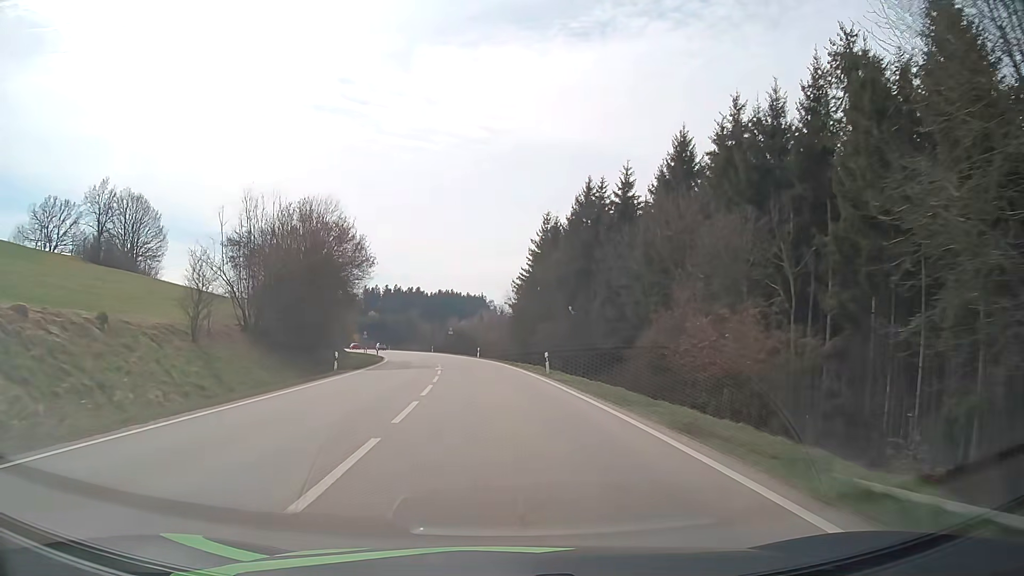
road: primary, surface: asphalt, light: Day
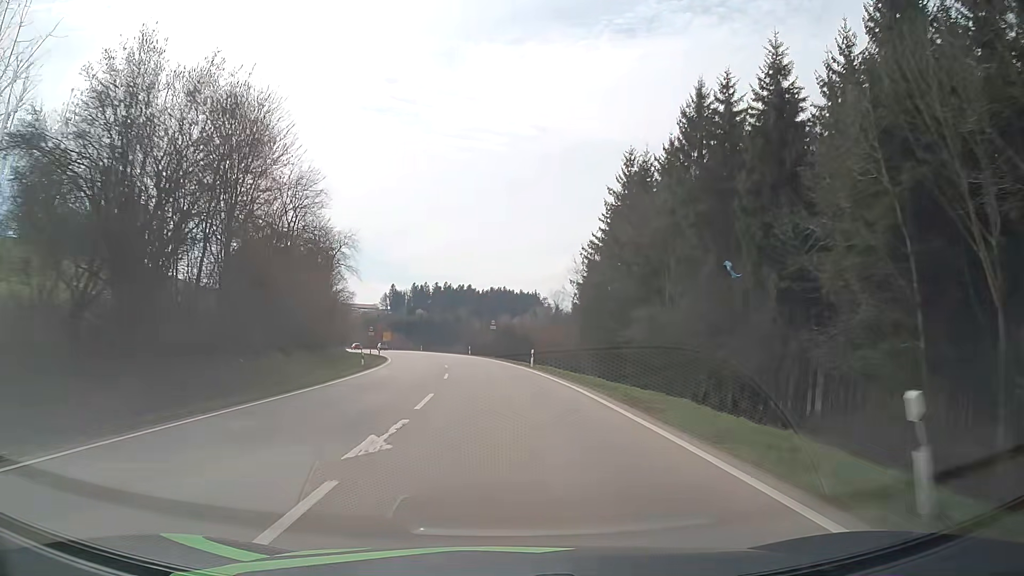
(-1.1, +27.0) m; -5°
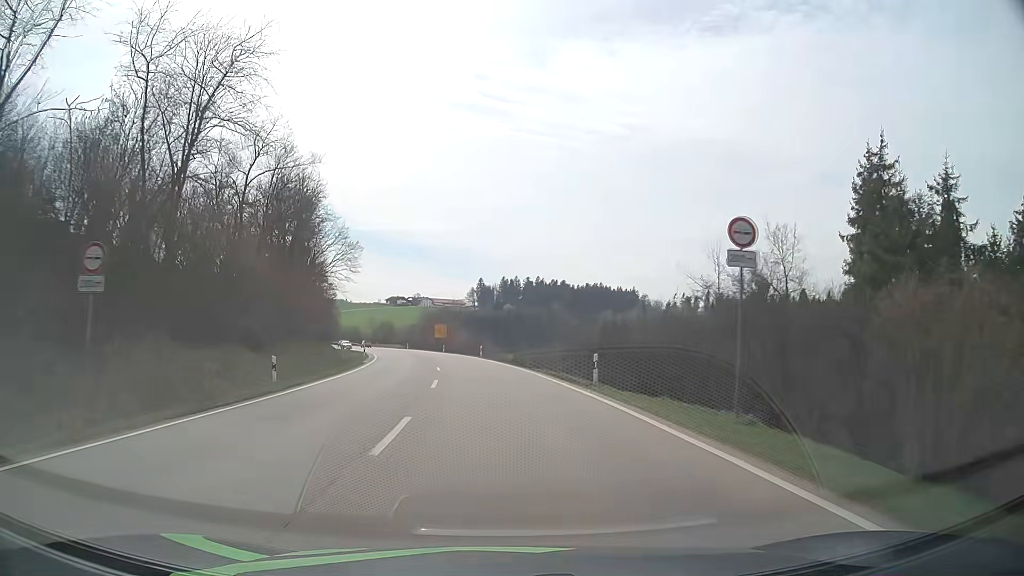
(-3.9, +54.0) m; -8°
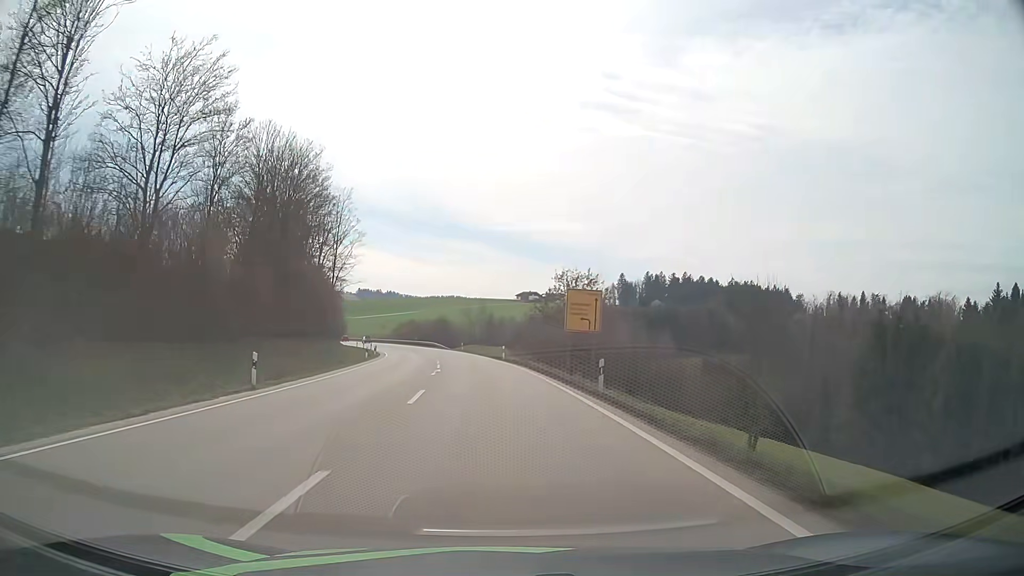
(-6.3, +65.1) m; -11°
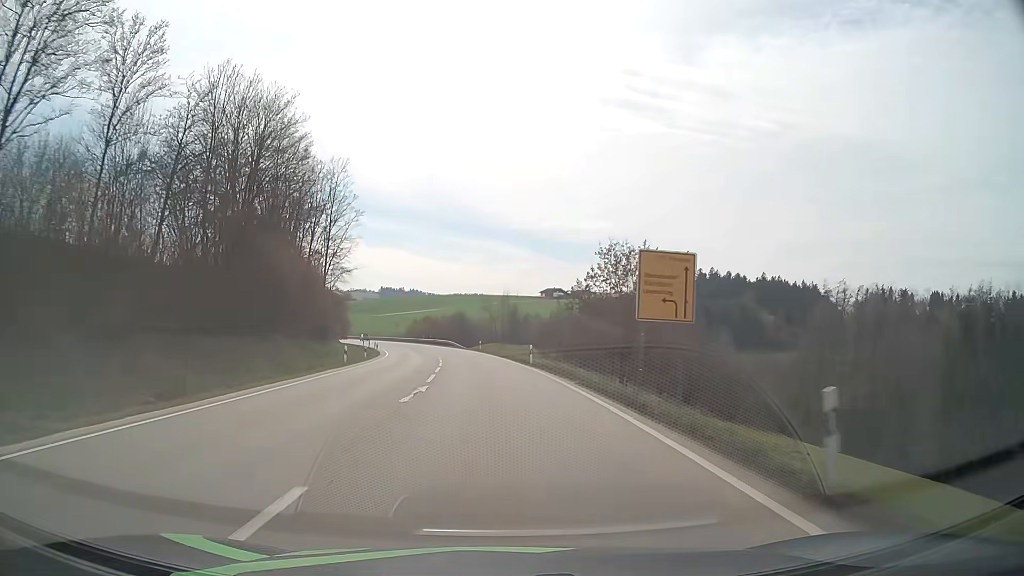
(-0.2, +12.8) m; -2°
